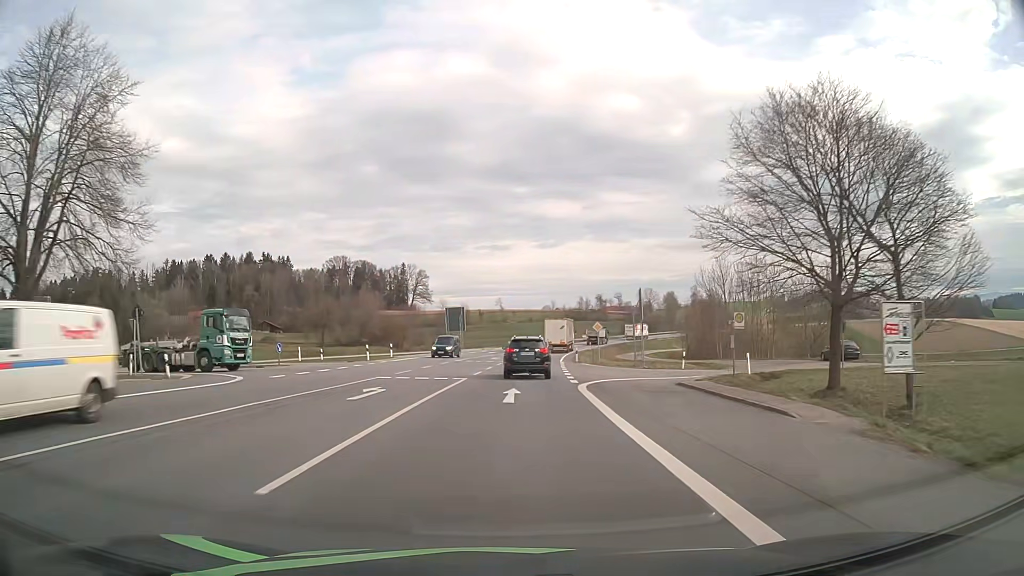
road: primary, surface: asphalt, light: Day
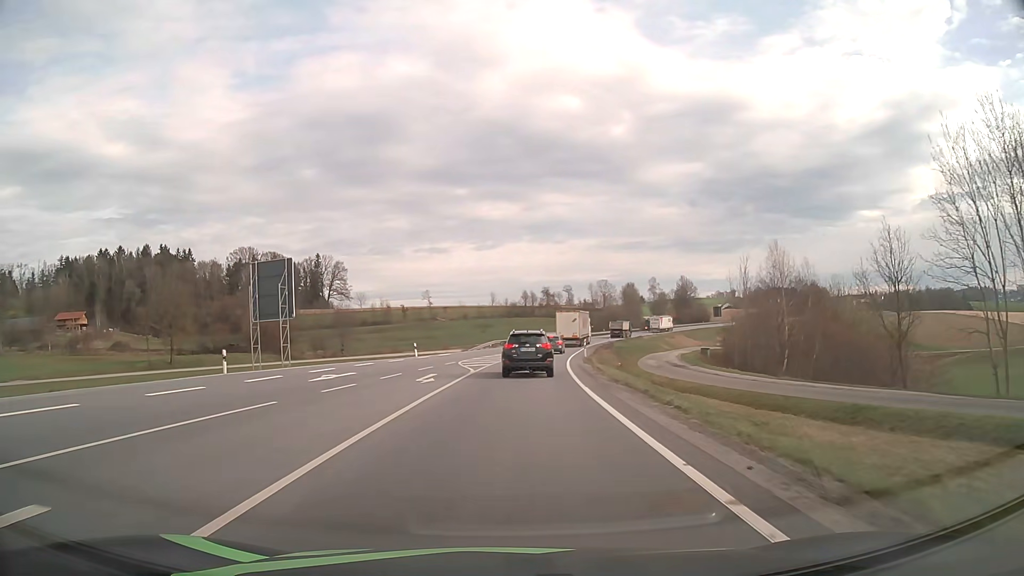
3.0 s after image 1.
(+2.5, +53.6) m; +5°
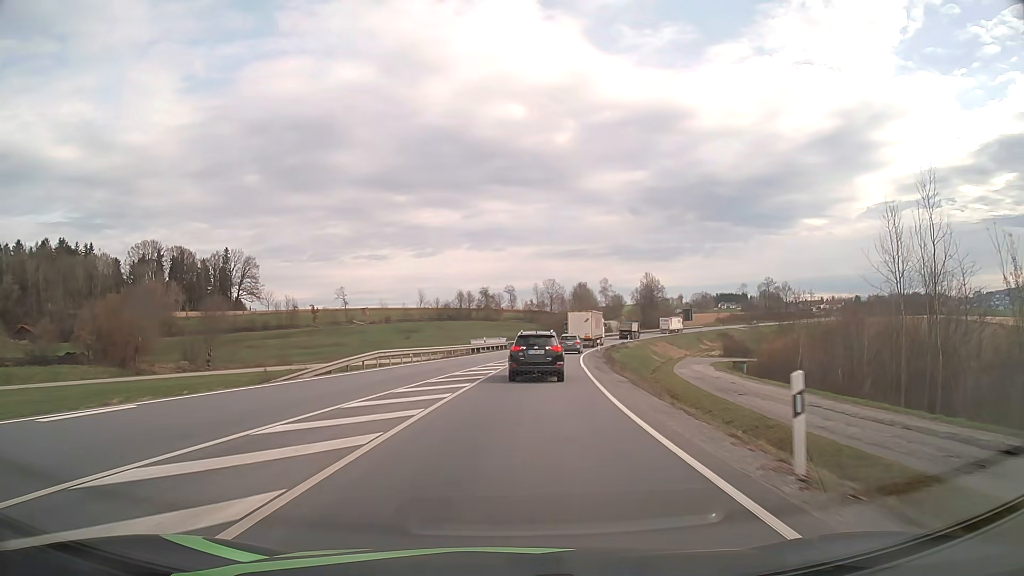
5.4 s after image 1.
(+1.7, +41.3) m; +5°
(0, +10) (+1, +20) (+1, +30) (+2, +40) (+4, +50) (+5, +60) (+7, +70) (+9, +79) (+12, +89) (+14, +99) m
